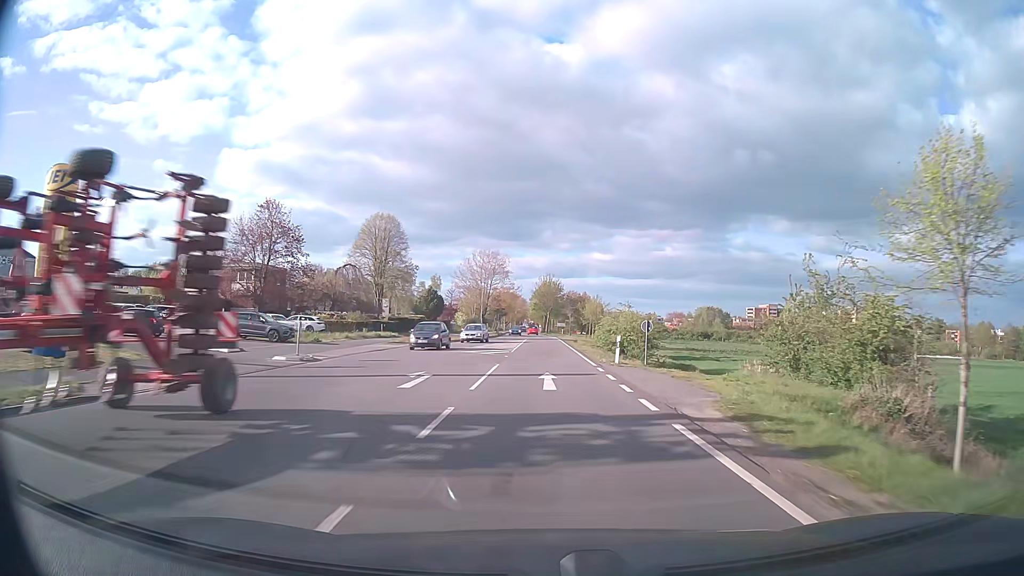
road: secondary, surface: asphalt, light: Day
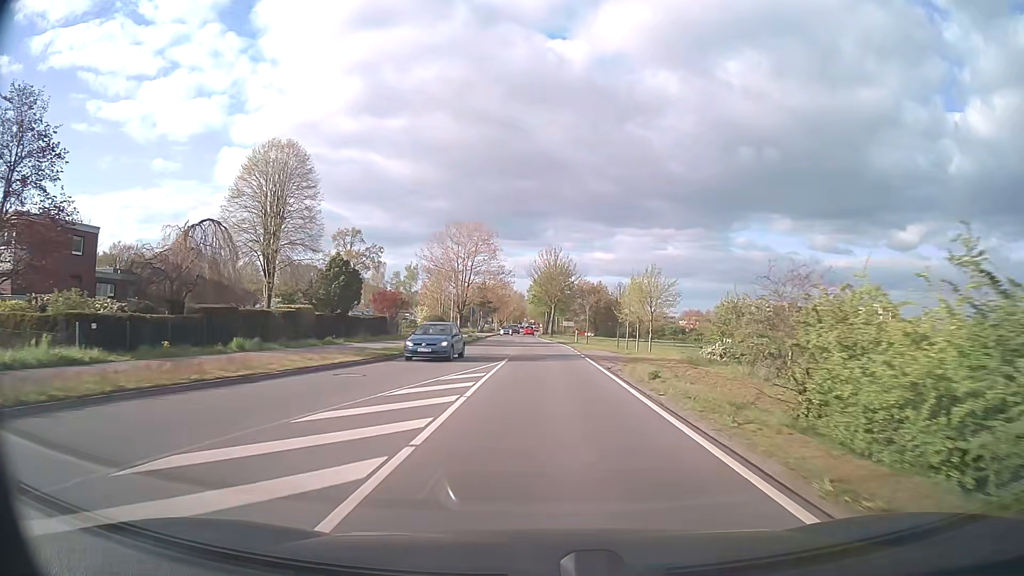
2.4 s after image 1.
(+0.1, +40.3) m; 0°
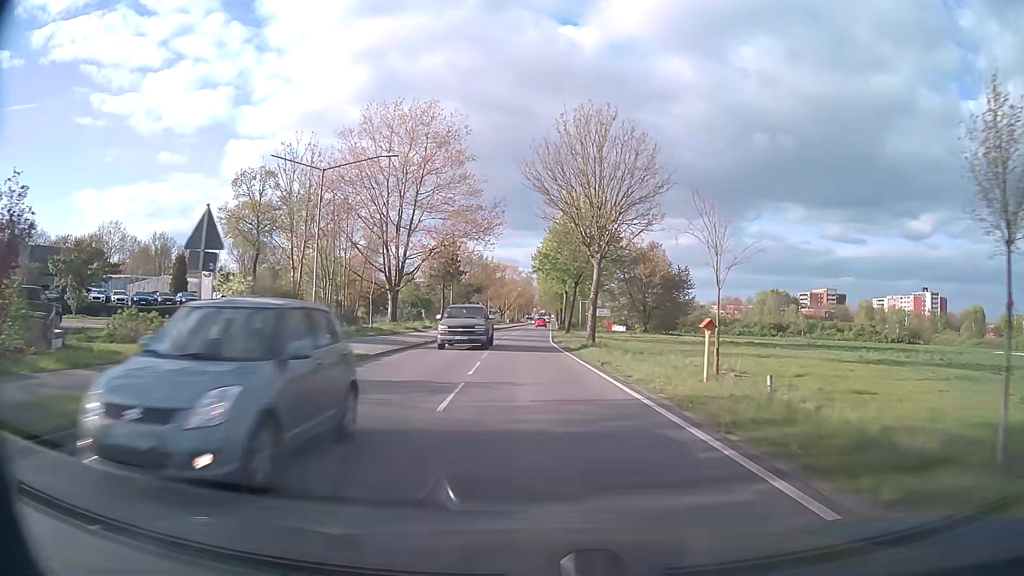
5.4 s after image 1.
(-0.4, +50.7) m; -1°
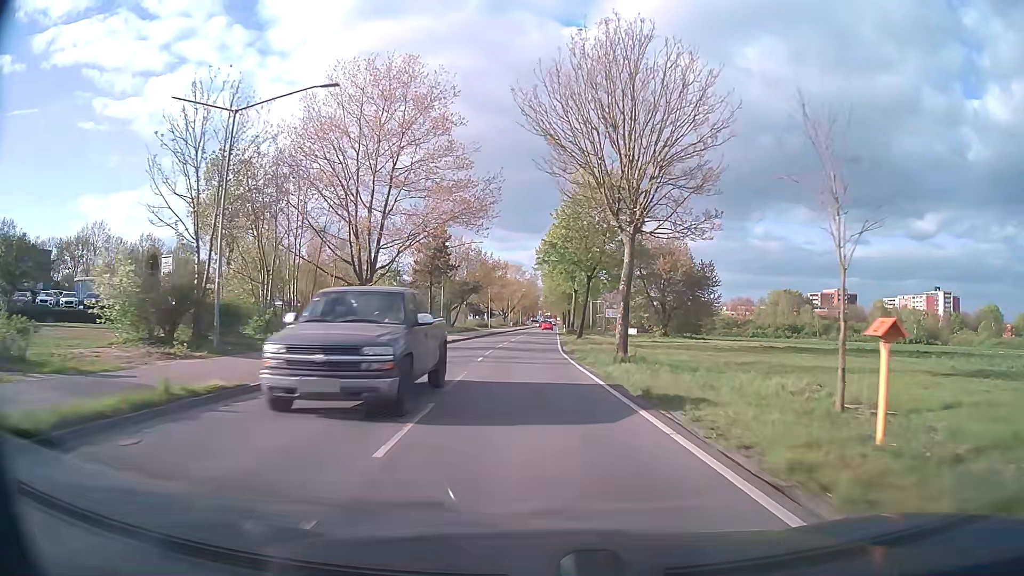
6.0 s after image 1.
(0.0, +9.3) m; 0°
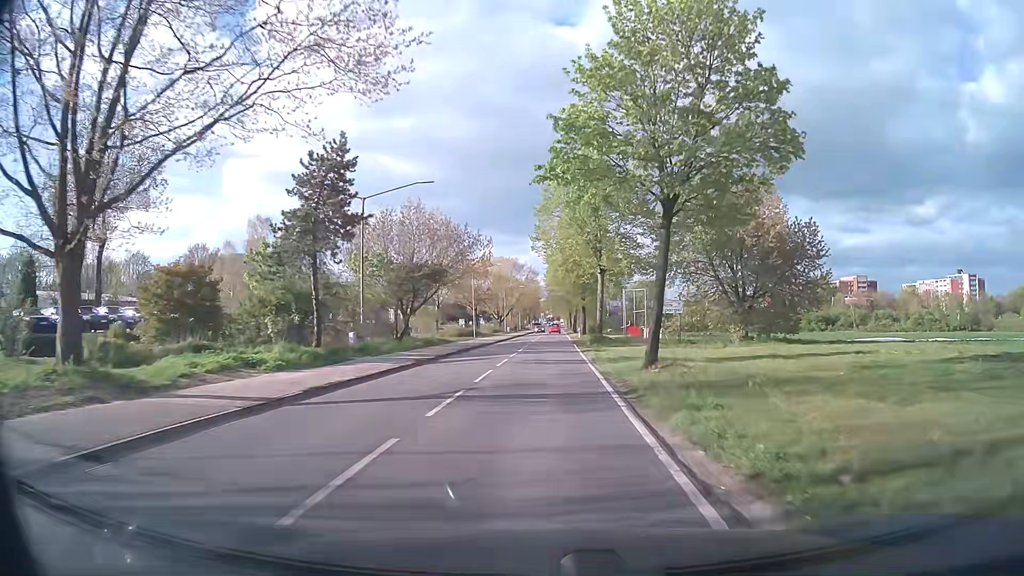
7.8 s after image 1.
(-0.4, +26.7) m; 0°
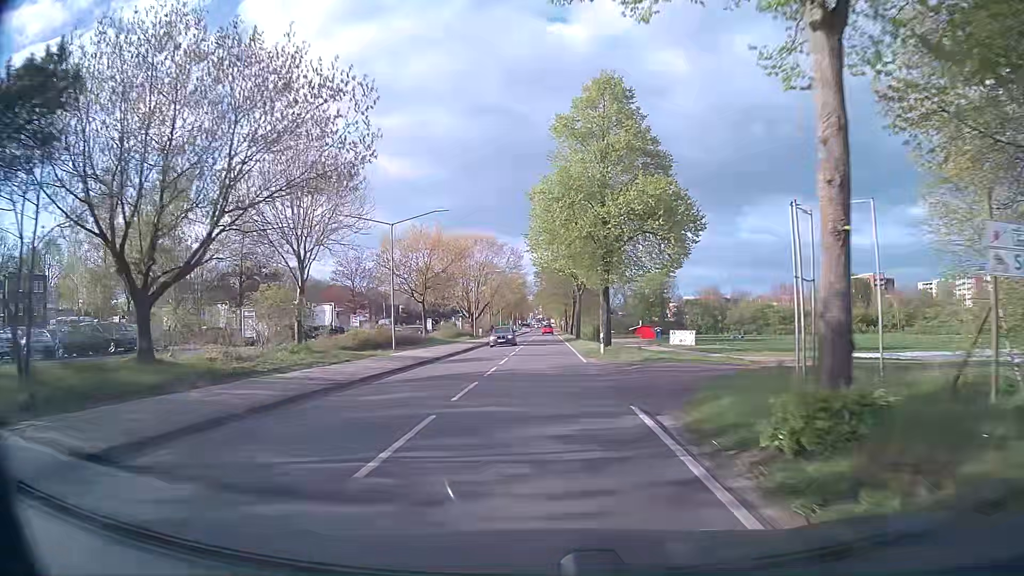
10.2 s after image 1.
(+0.5, +34.3) m; +1°
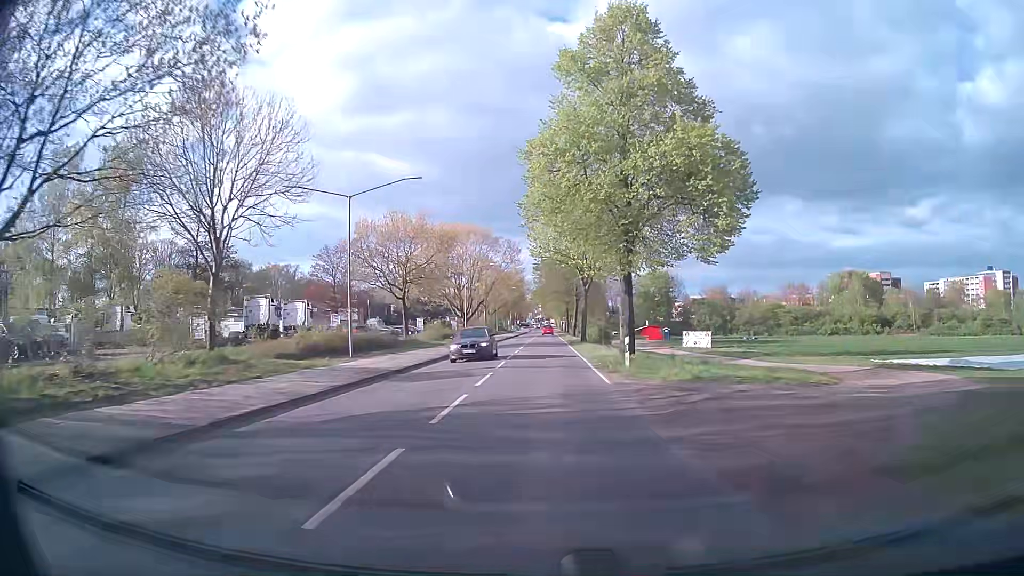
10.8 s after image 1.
(0.0, +8.6) m; 0°
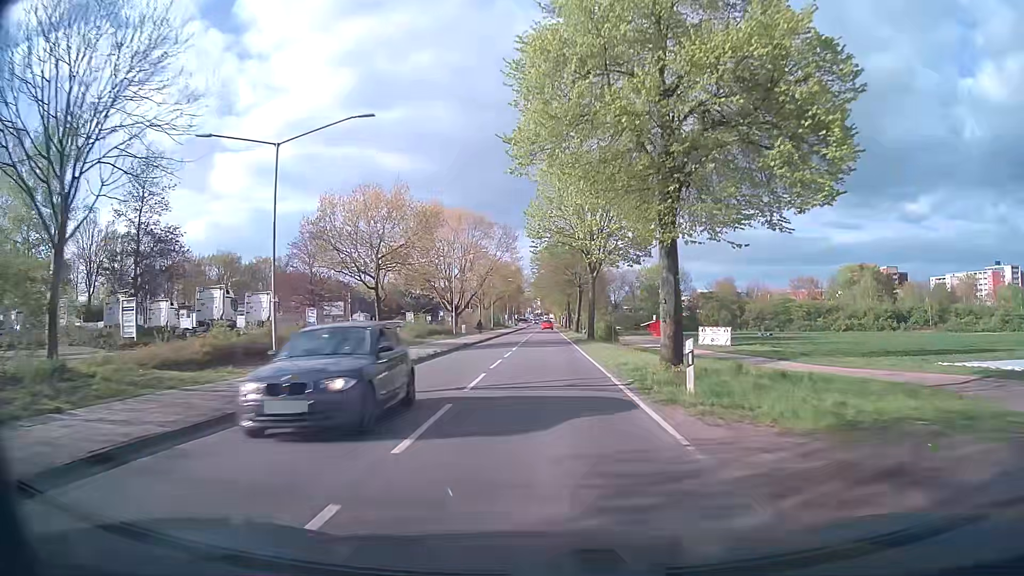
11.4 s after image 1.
(0.0, +8.6) m; 0°
(0, +10) (0, +20) (0, +30) (0, +40) (0, +50) (0, +60) (0, +70) (0, +80) (0, +90) (0, +100) m
